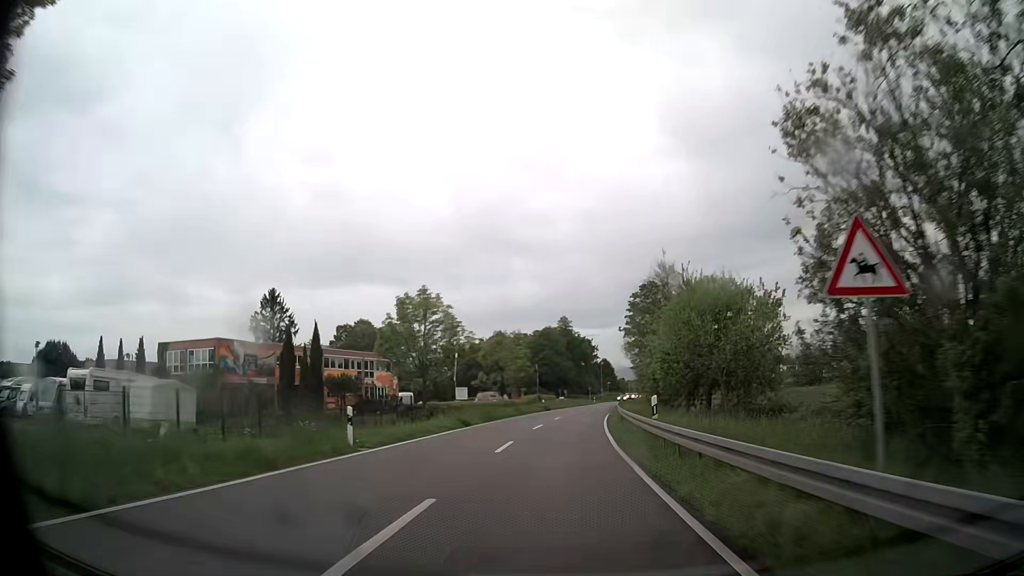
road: secondary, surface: asphalt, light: Day
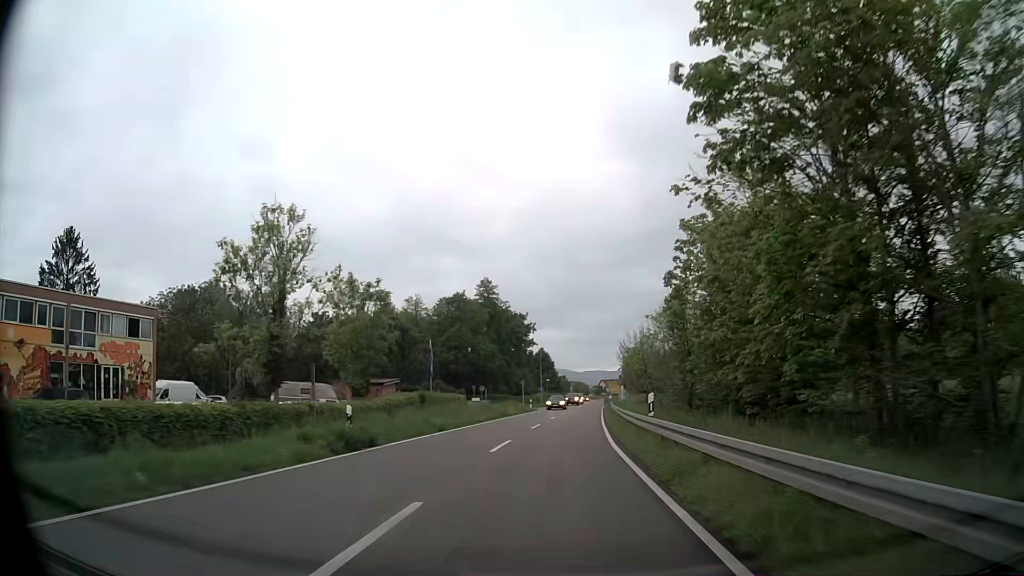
(+2.2, +48.2) m; +5°
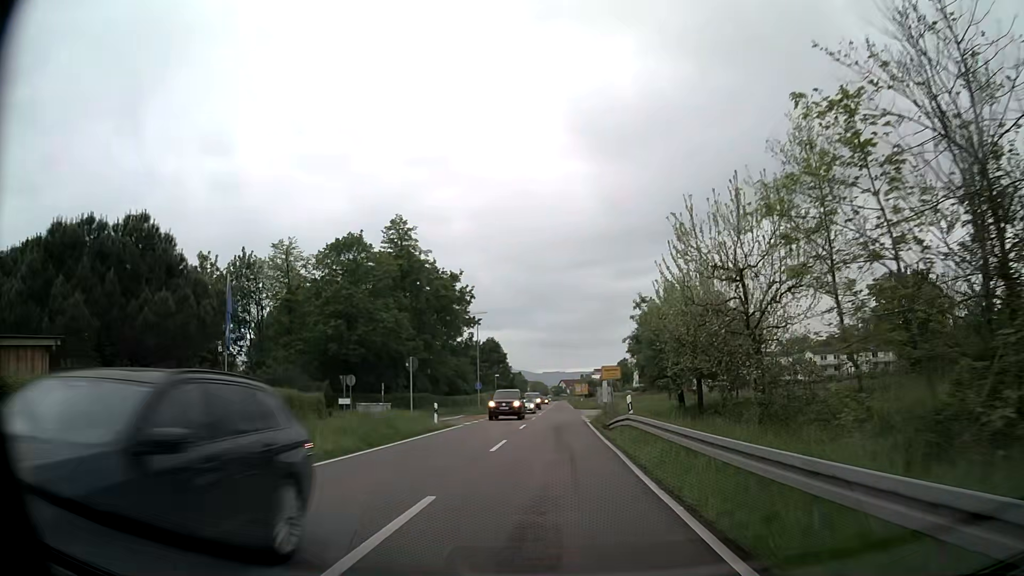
(+1.3, +35.2) m; +4°
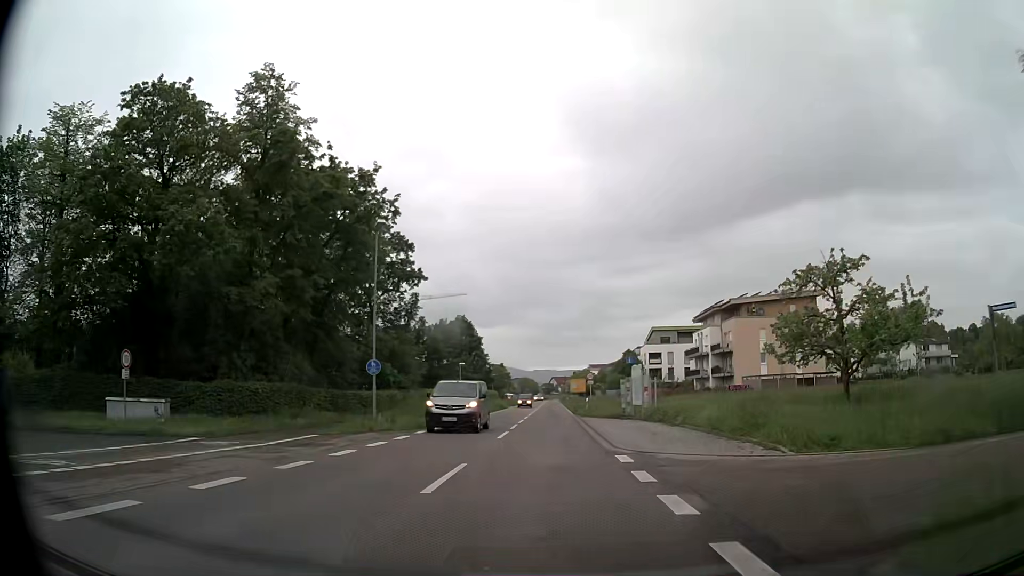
(+0.2, +31.6) m; +1°
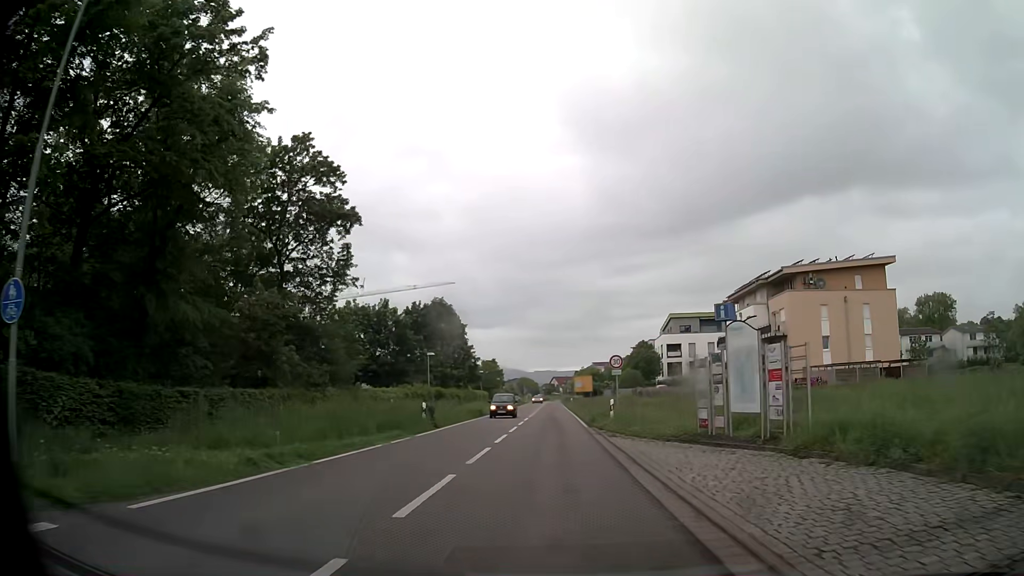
(-0.1, +19.6) m; 0°
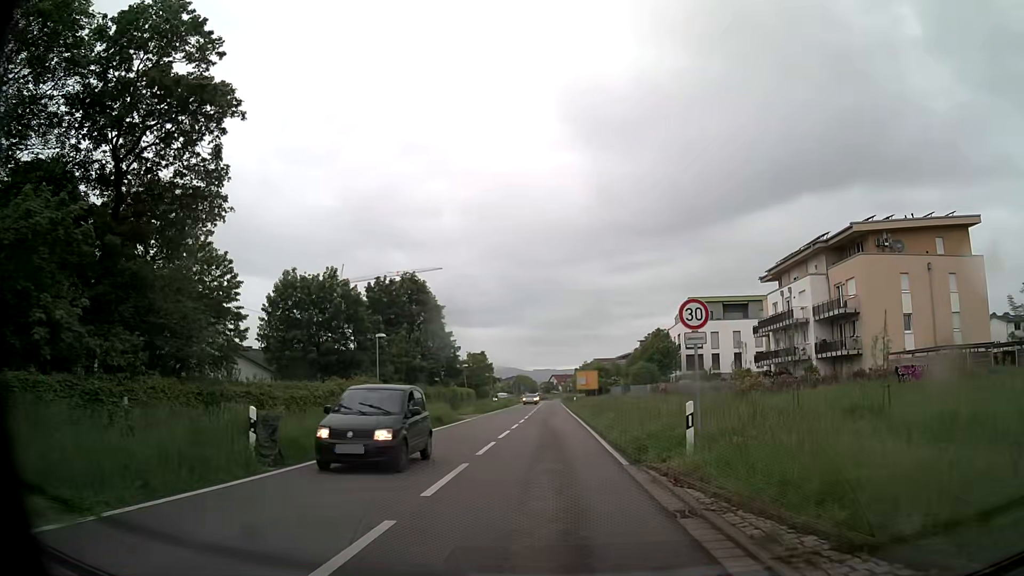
(+0.1, +16.2) m; +1°
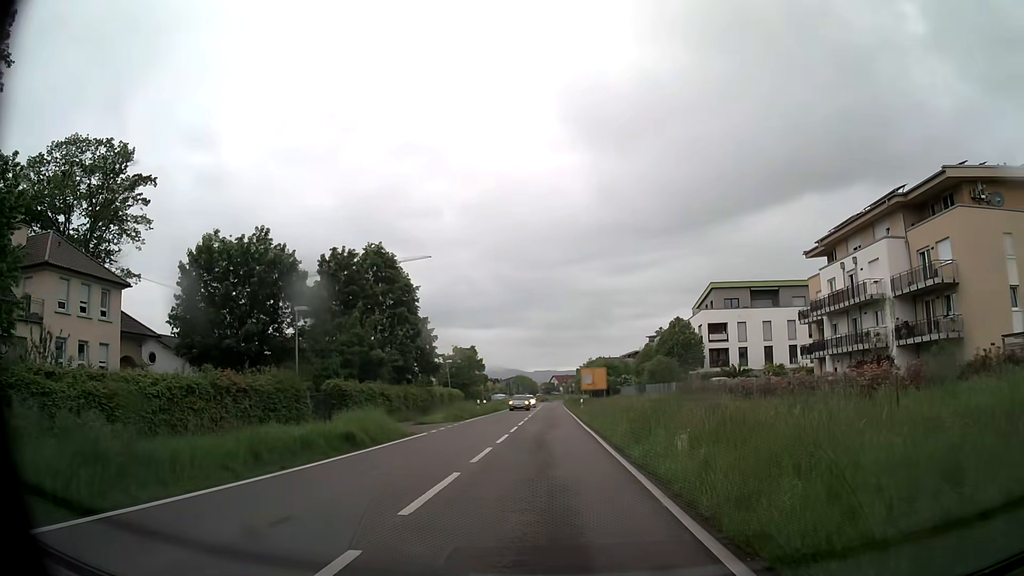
(-0.1, +13.3) m; -1°
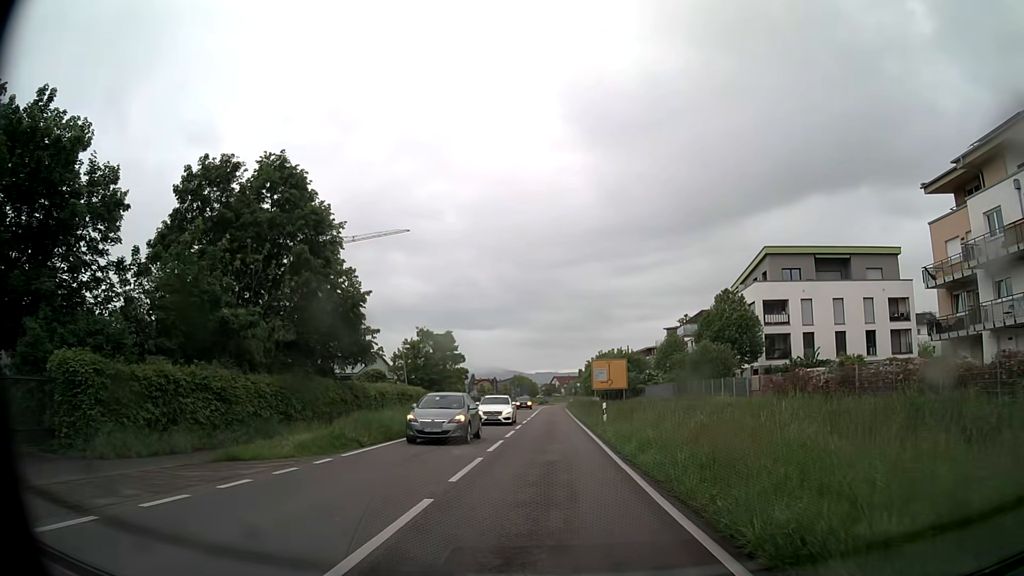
(+0.3, +21.0) m; +1°
(0, +10) (0, +20) (0, +30) (0, +40) (0, +50) (0, +60) (0, +70) (0, +80) (0, +90) (0, +100) m
